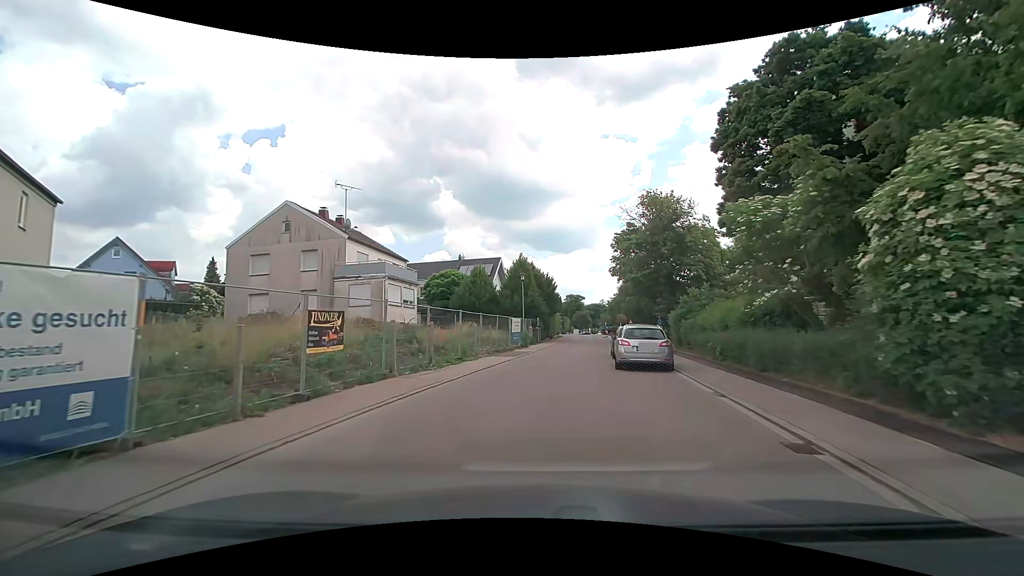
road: residential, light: Day
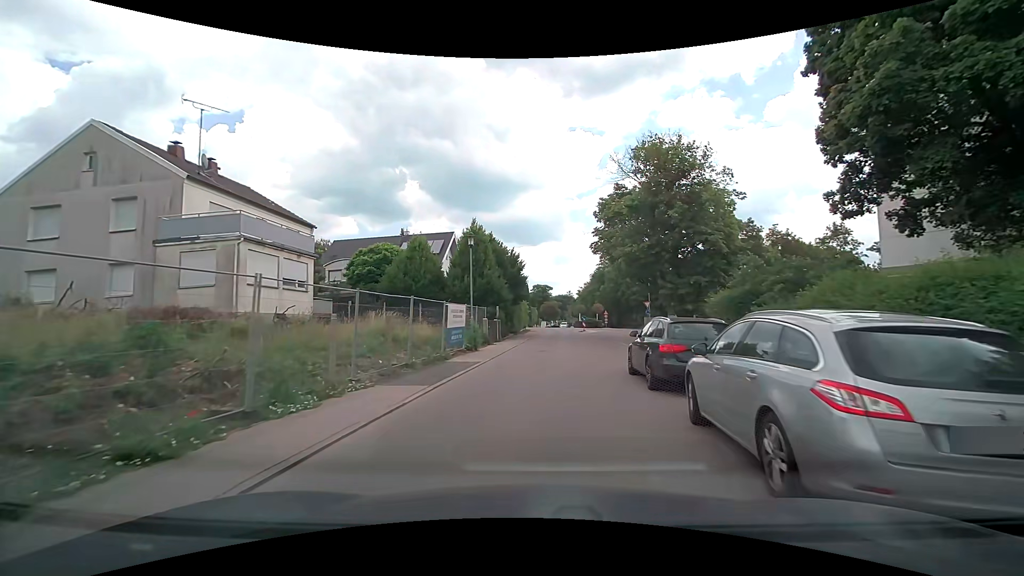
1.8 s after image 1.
(+0.4, +12.6) m; +4°
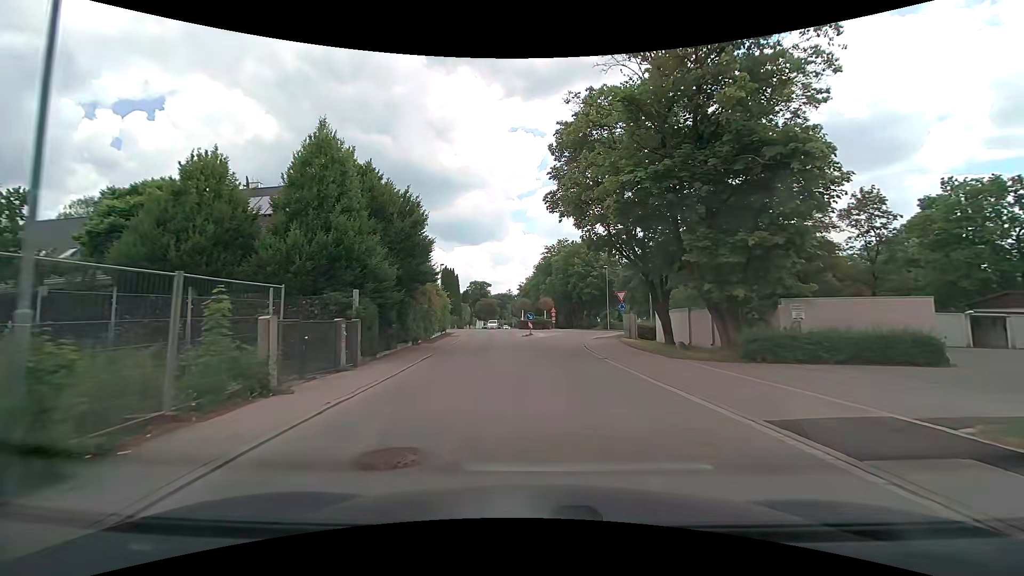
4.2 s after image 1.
(+0.9, +17.4) m; +6°
(0, +10) (+1, +20) (+2, +30) (+3, +40) (+6, +49) (+7, +59) (+2, +67) (-1, +77) (-3, +87) (-4, +97) m
